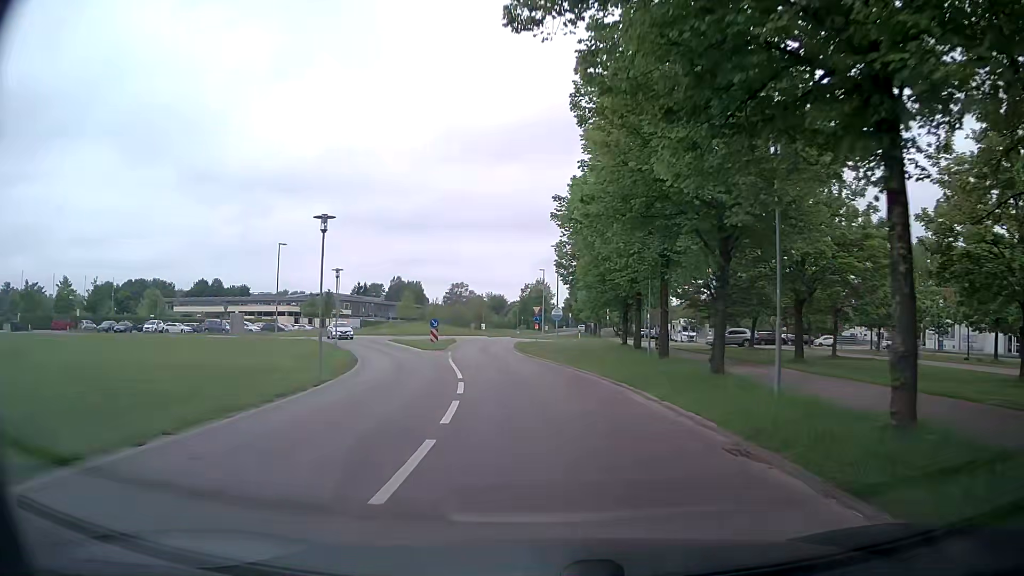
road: tertiary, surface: asphalt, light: Day
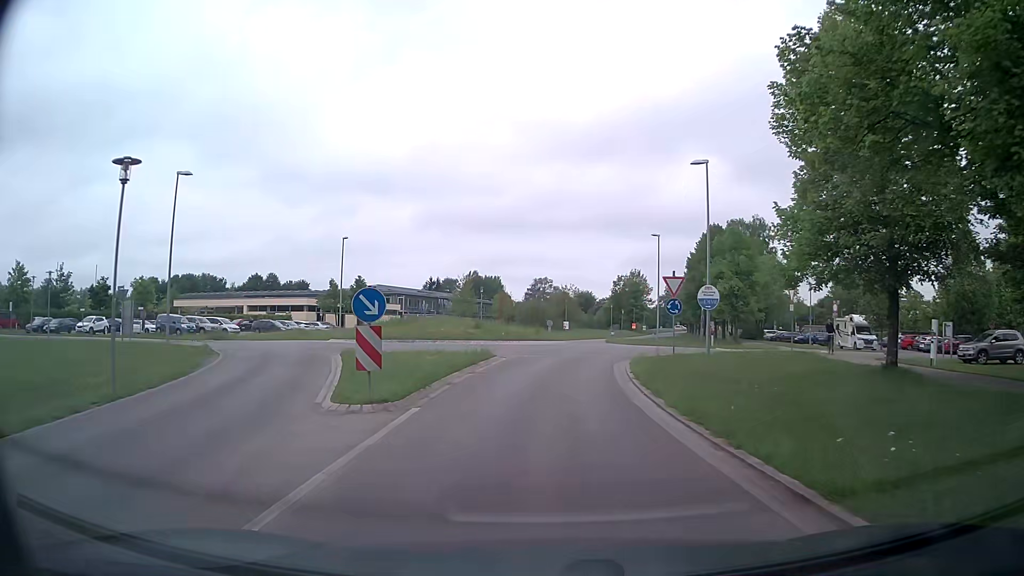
(-1.8, +28.6) m; -7°
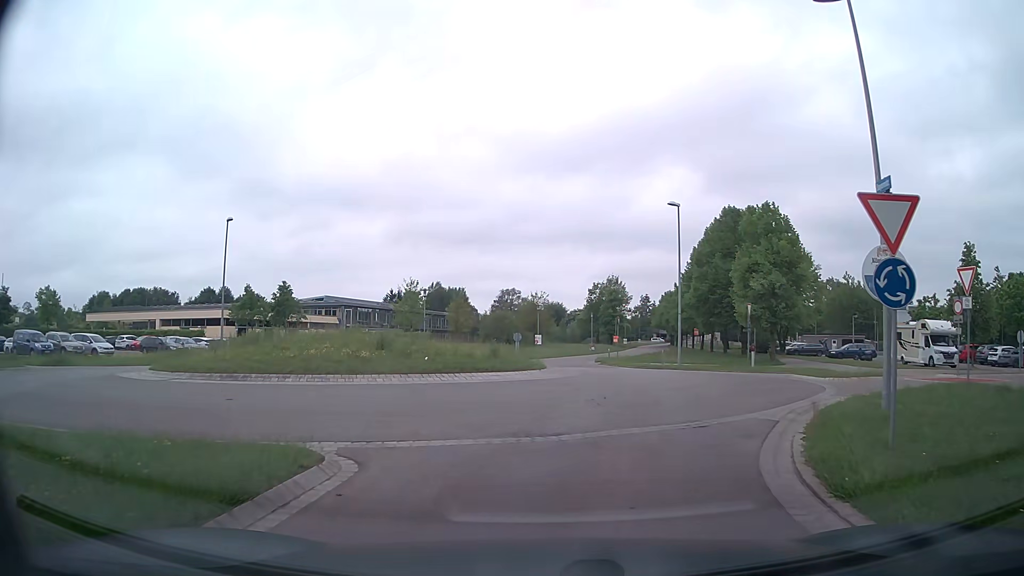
(0.0, +16.3) m; +3°
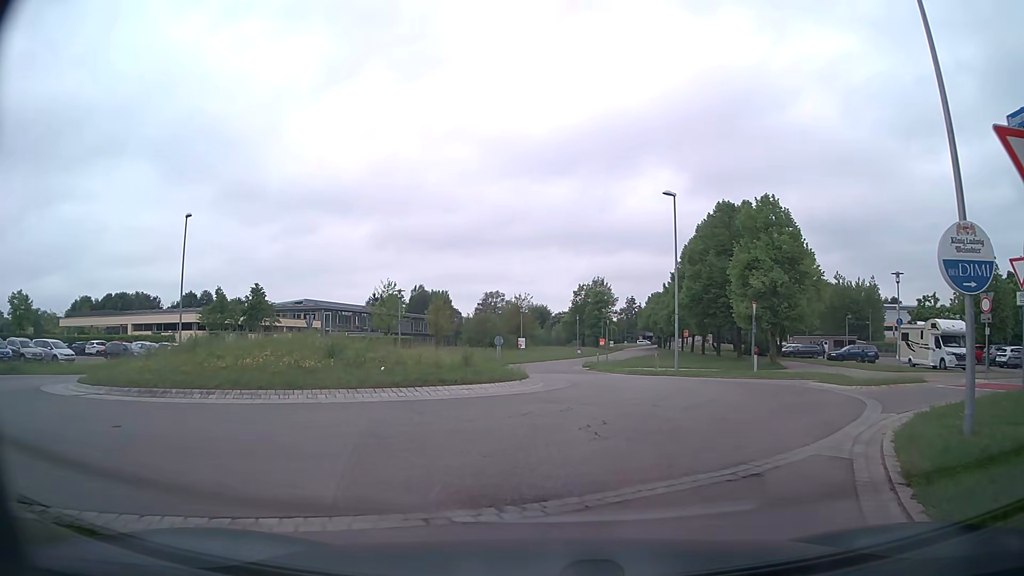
(0.0, +3.1) m; 0°
(+1, +10) (+3, +20) (+1, +30) (0, +40) (+2, +49) (+5, +59) (+8, +69) (+11, +78) (+13, +88) (+15, +98) m
